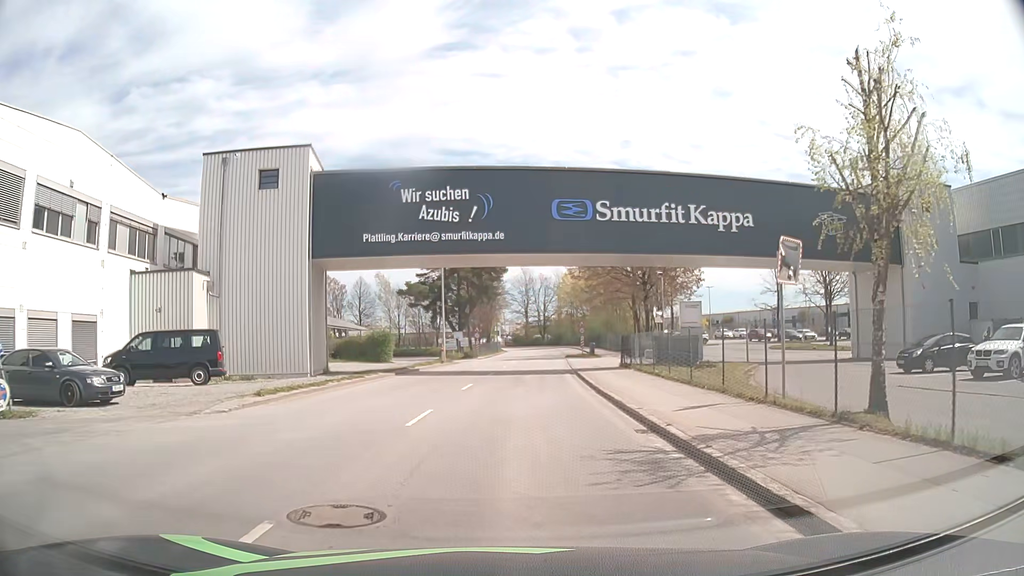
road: tertiary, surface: asphalt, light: Day
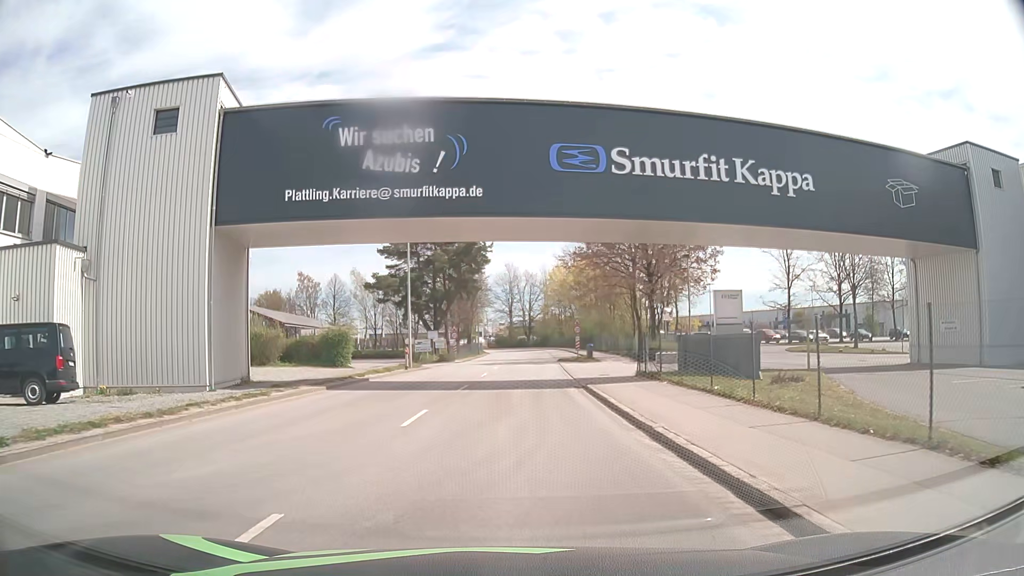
(+0.2, +8.8) m; +2°
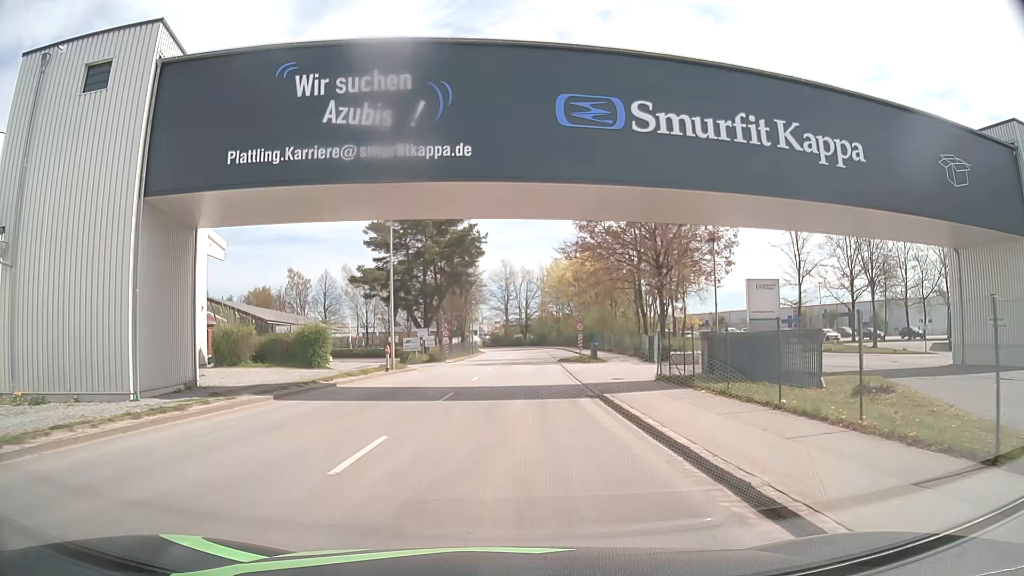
(0.0, +4.4) m; 0°
